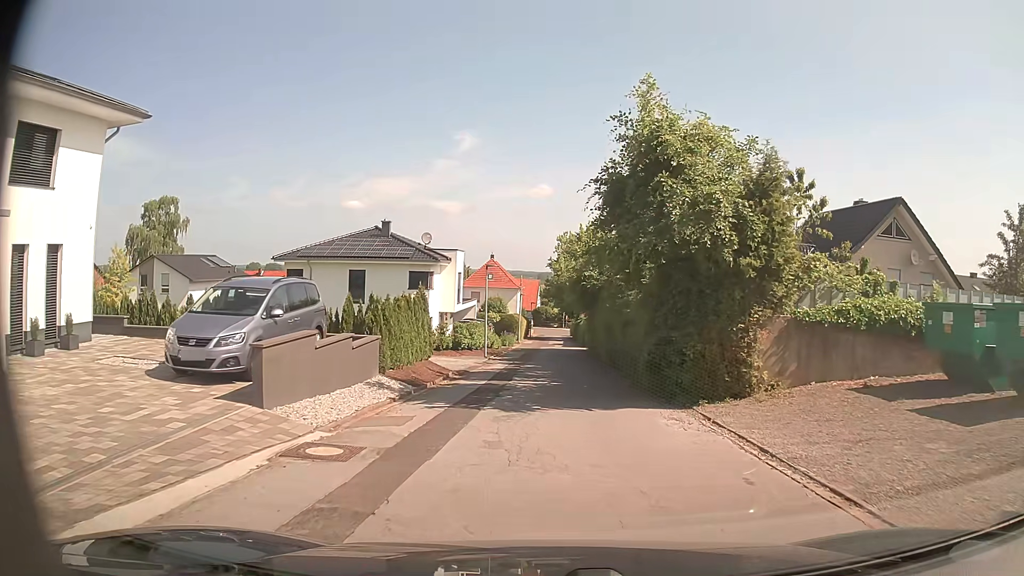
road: residential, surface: asphalt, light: Day
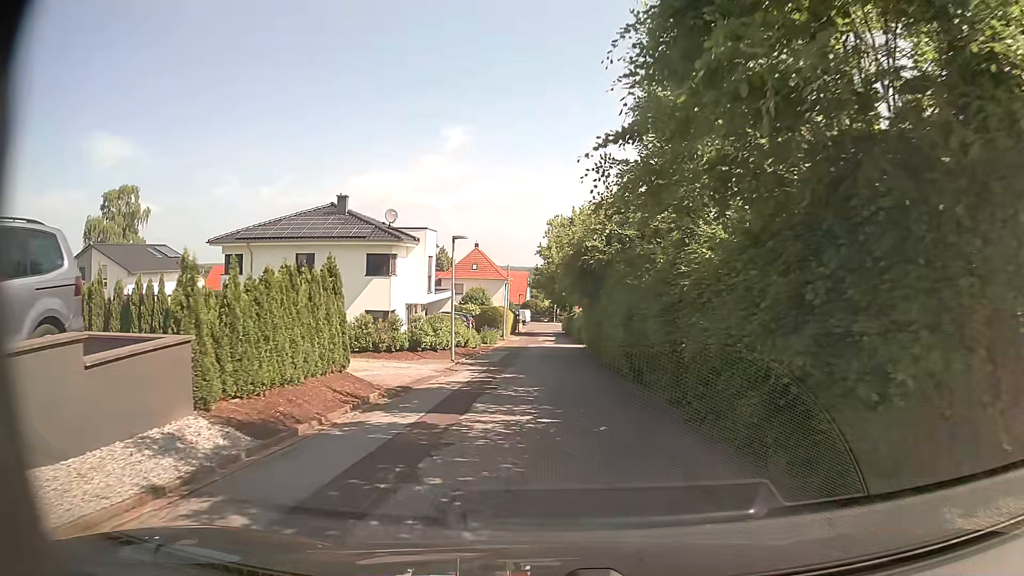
(+0.1, +8.5) m; +1°
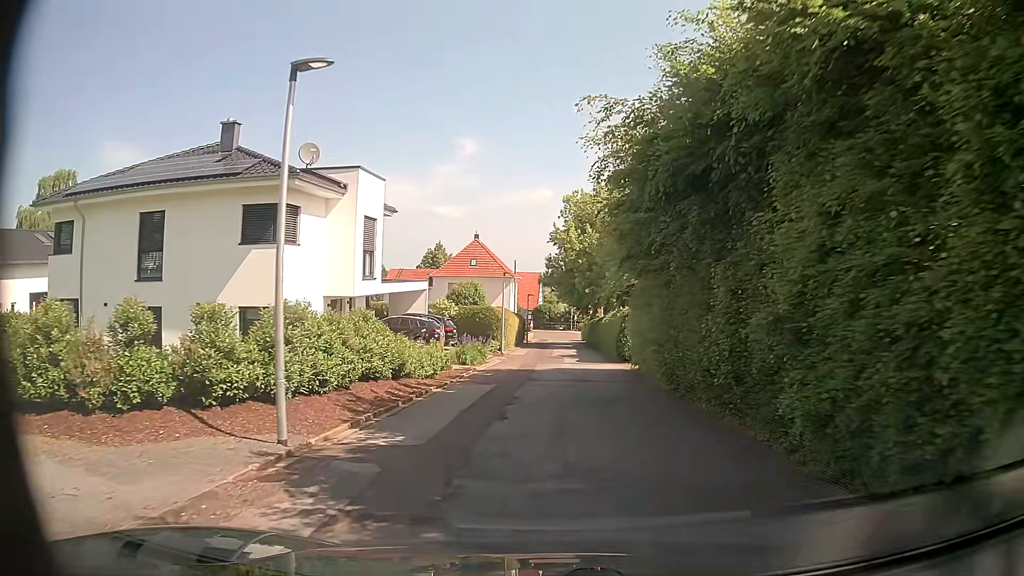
(-0.3, +17.4) m; -1°
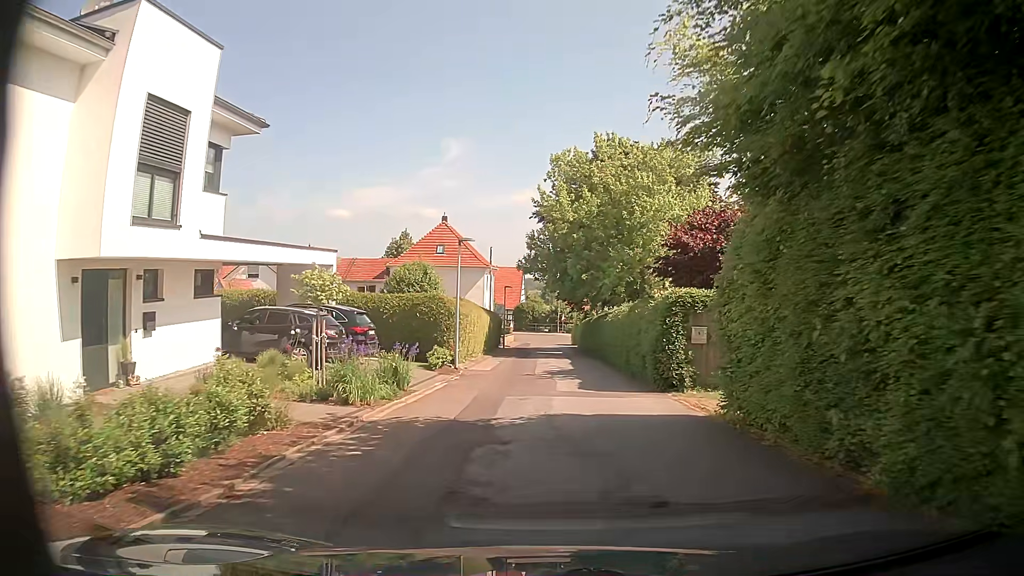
(0.0, +13.9) m; +1°
